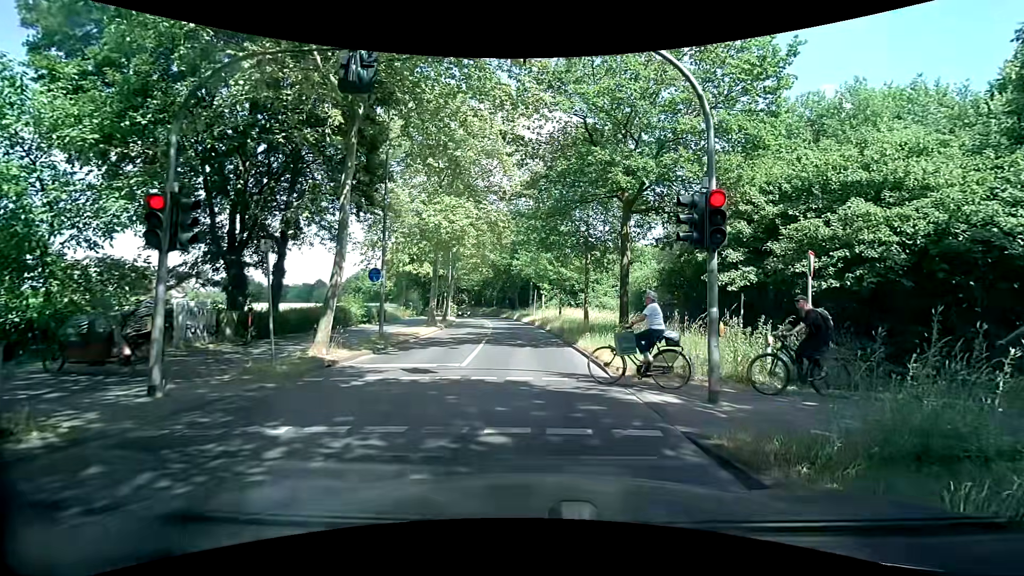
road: secondary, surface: asphalt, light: Day
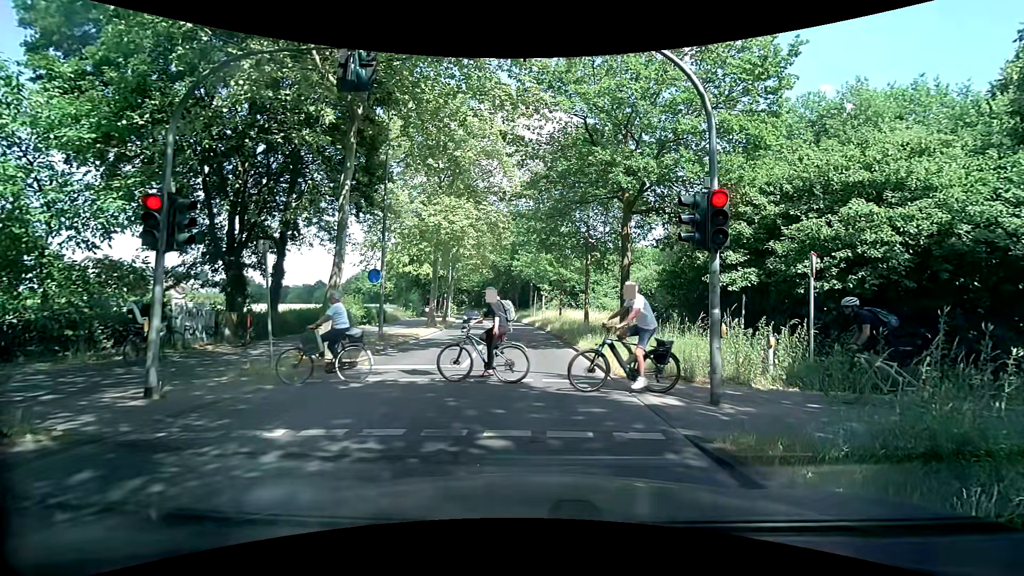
(0.0, +0.2) m; 0°
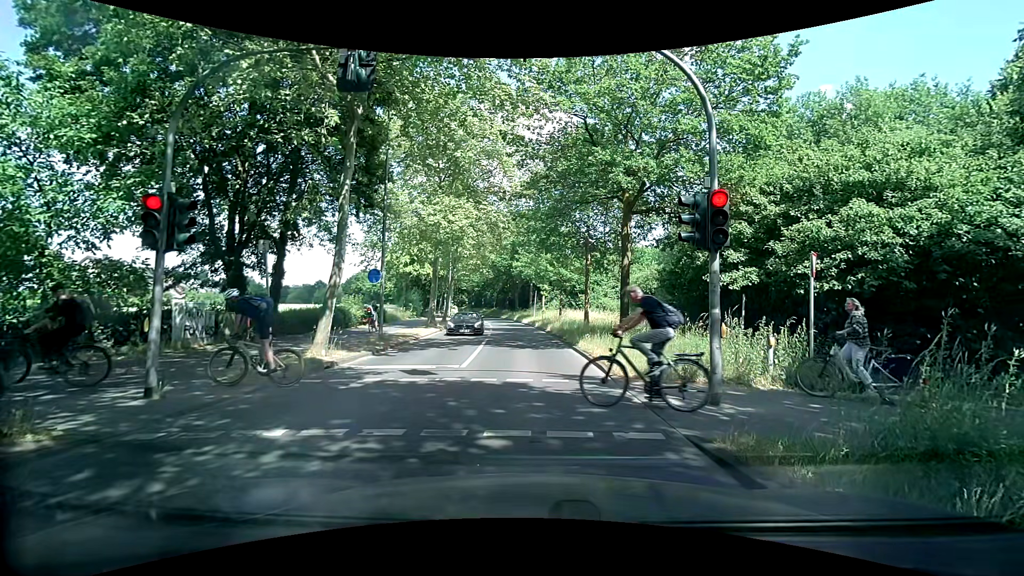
(0.0, 0.0) m; 0°
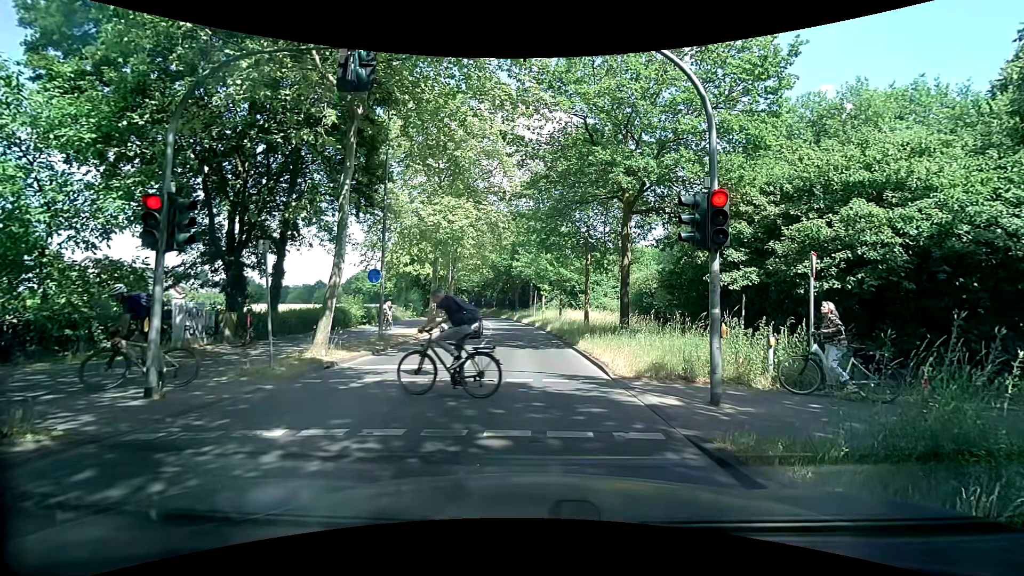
(0.0, 0.0) m; 0°
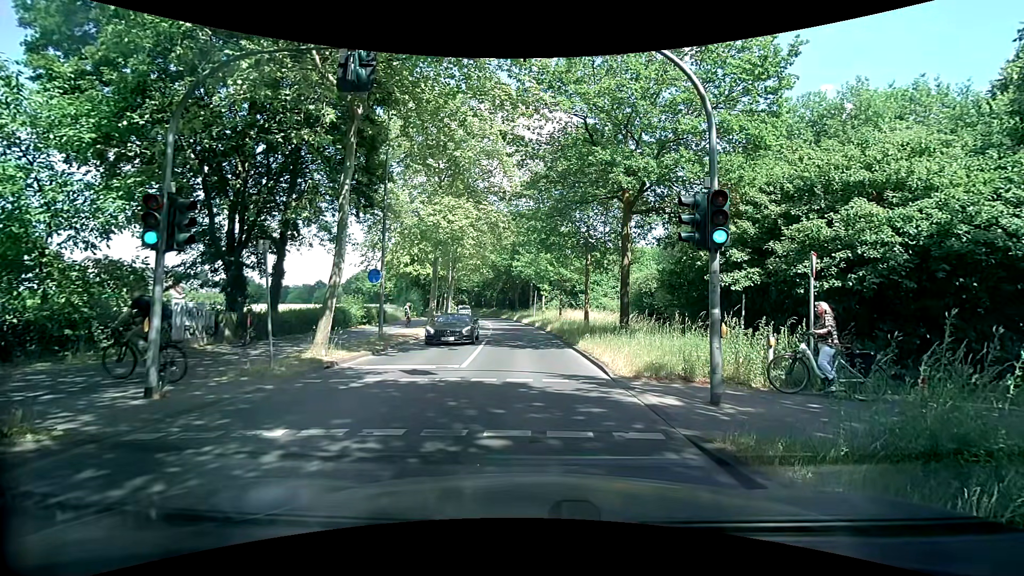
(0.0, 0.0) m; 0°
